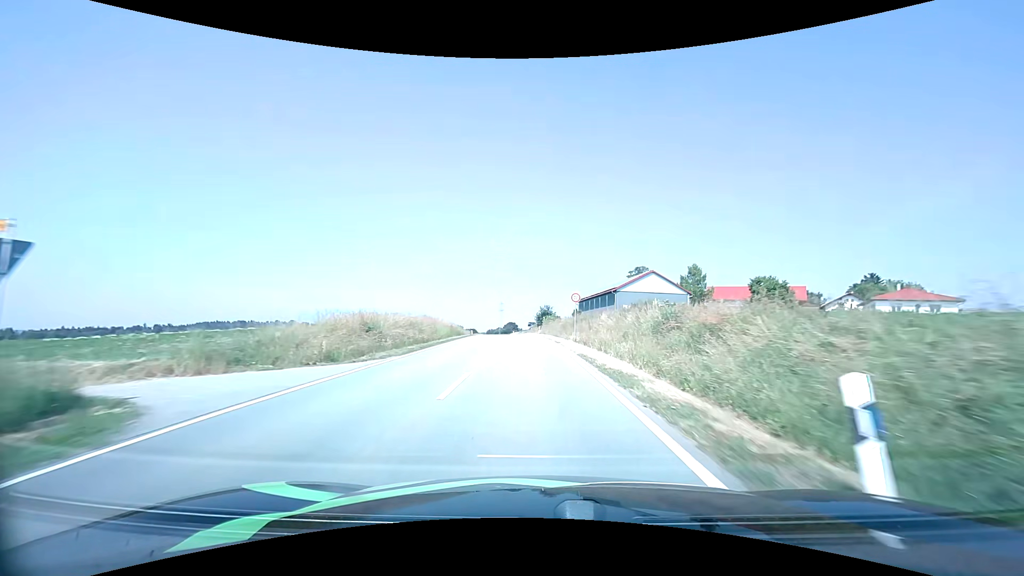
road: tertiary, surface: asphalt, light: Day
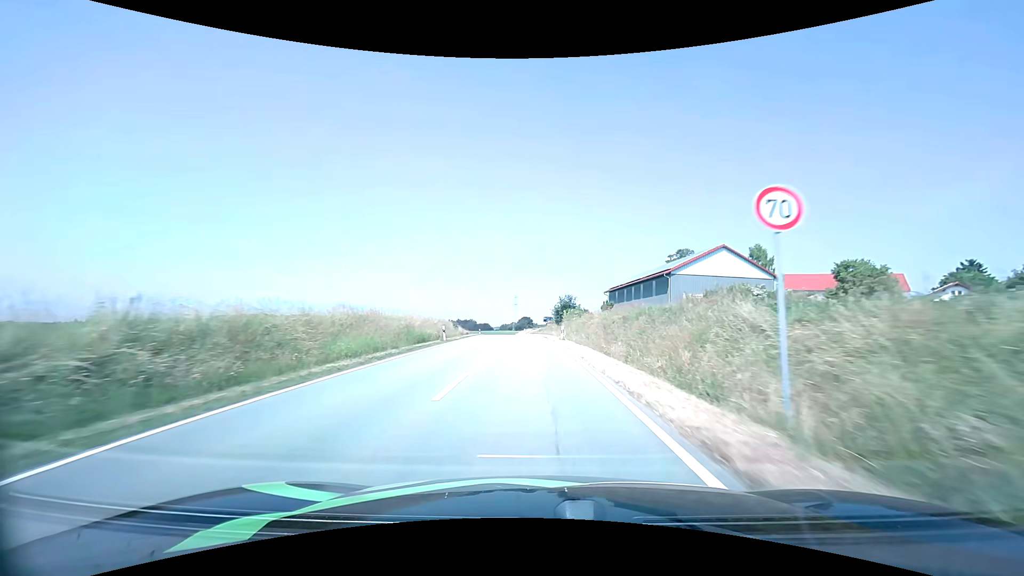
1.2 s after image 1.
(-0.4, +24.8) m; -2°
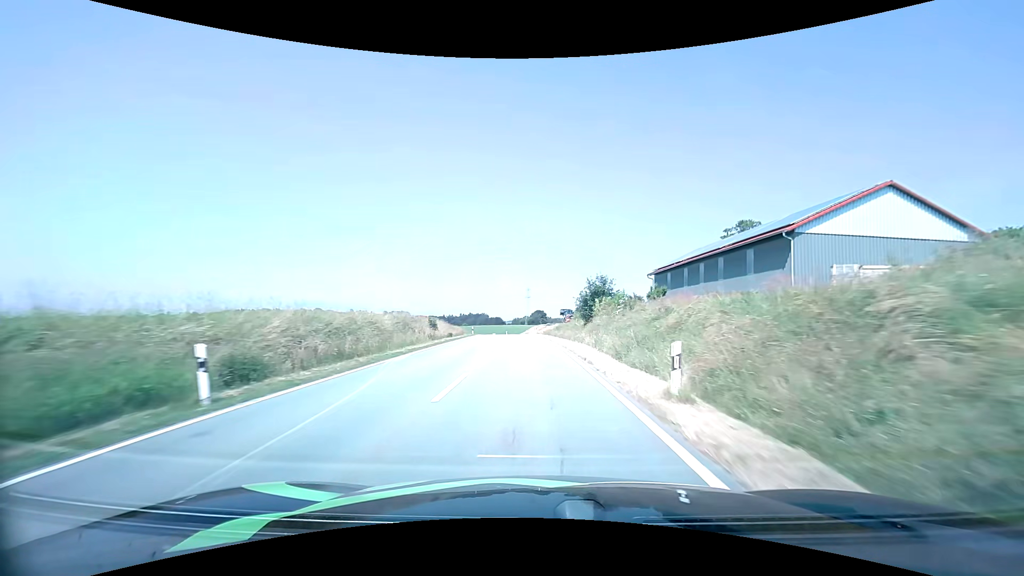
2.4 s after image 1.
(-0.3, +24.8) m; -1°
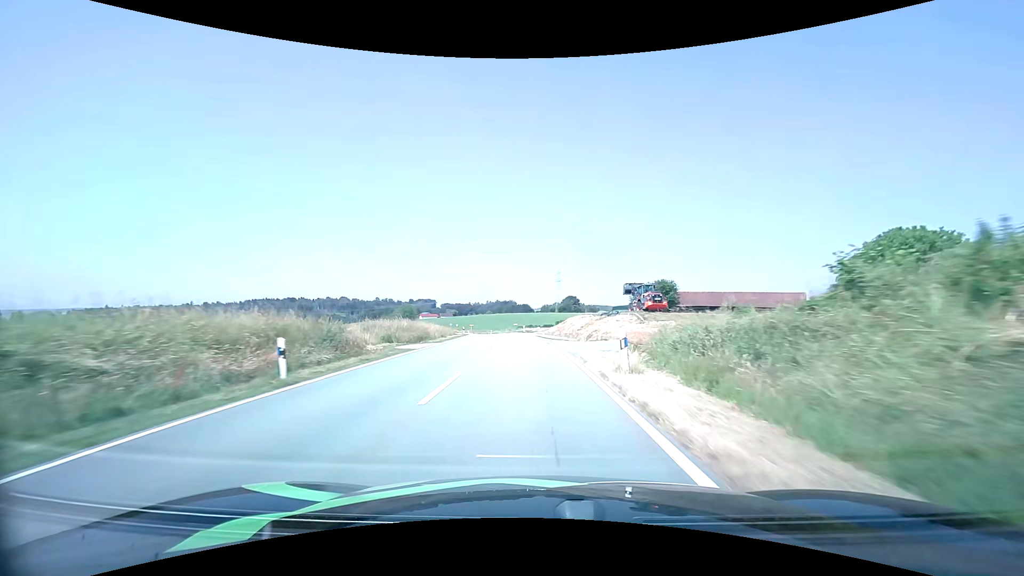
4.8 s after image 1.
(-1.4, +50.0) m; -3°
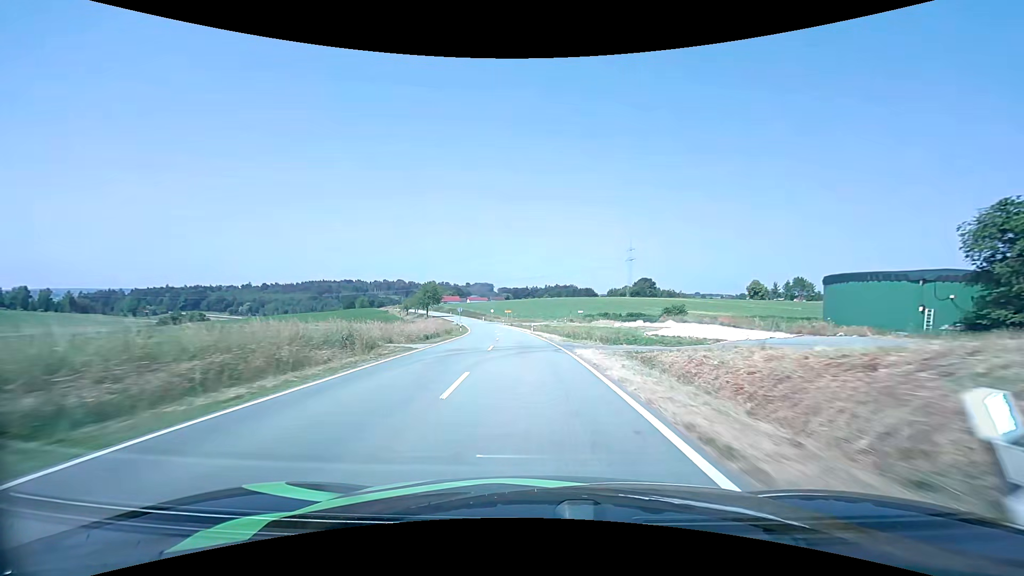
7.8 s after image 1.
(-3.6, +61.6) m; -7°
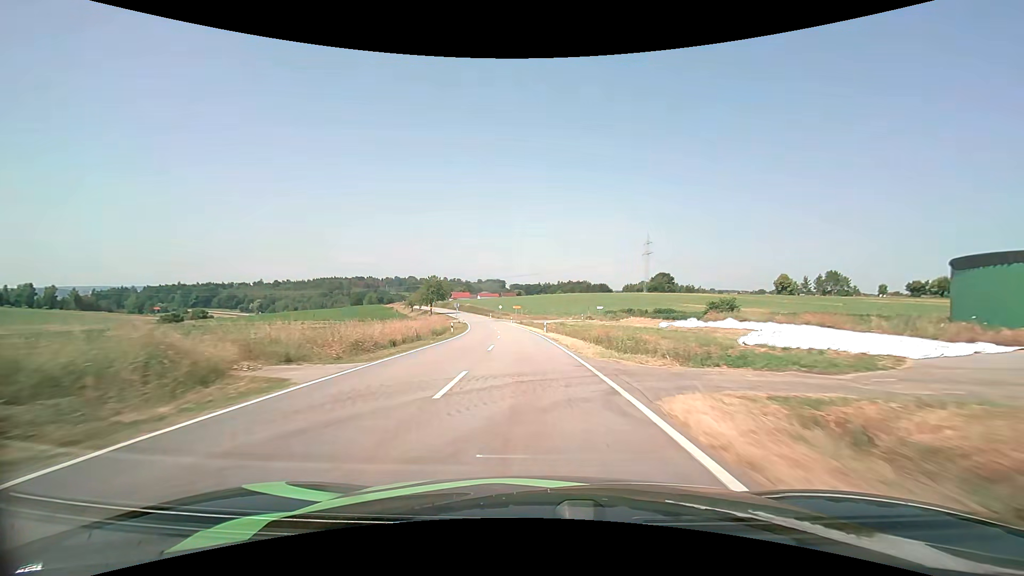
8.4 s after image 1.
(-0.1, +12.5) m; -1°
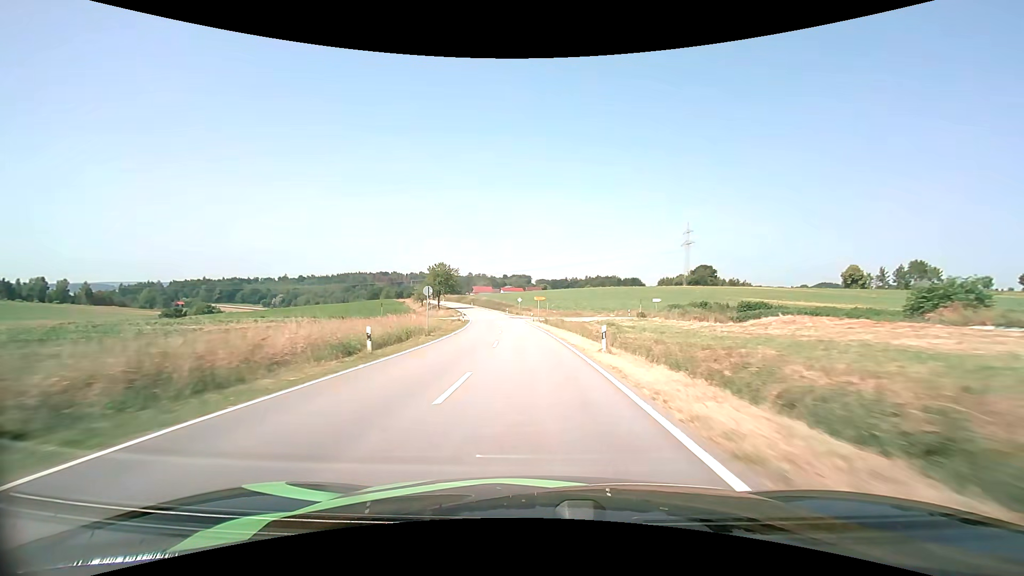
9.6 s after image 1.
(-0.7, +25.3) m; -3°
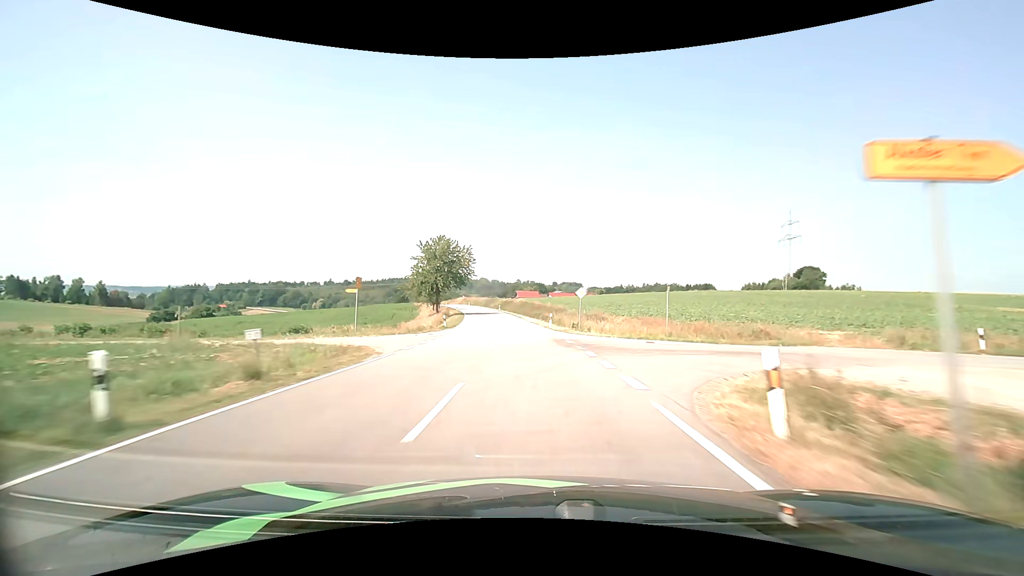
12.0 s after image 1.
(-2.6, +51.5) m; -6°
(0, +10) (0, +20) (-1, +30) (-2, +40) (-3, +50) (-4, +60) (-5, +70) (-7, +80) (-9, +89) (-11, +99) m
